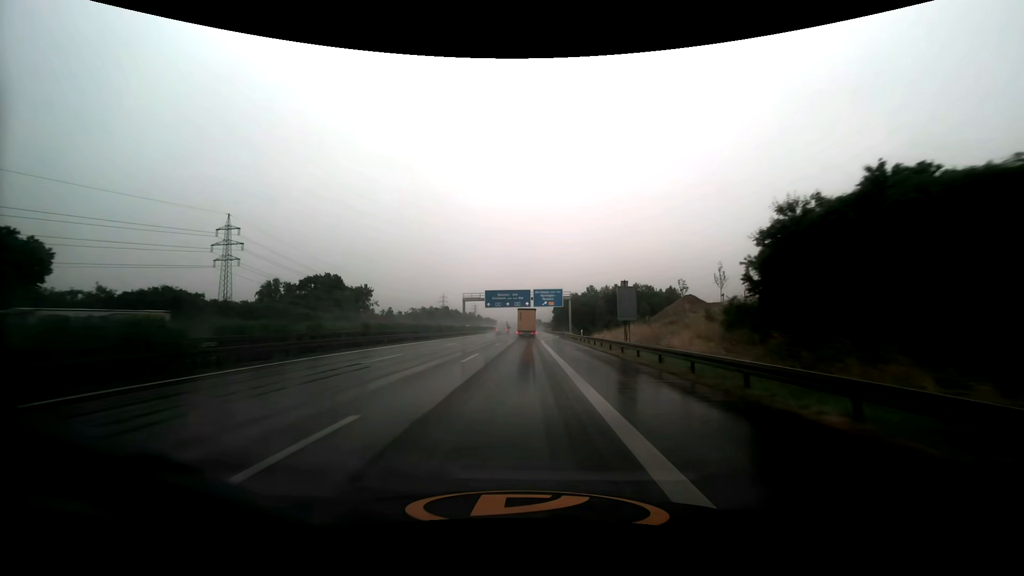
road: motorway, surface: asphalt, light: Day
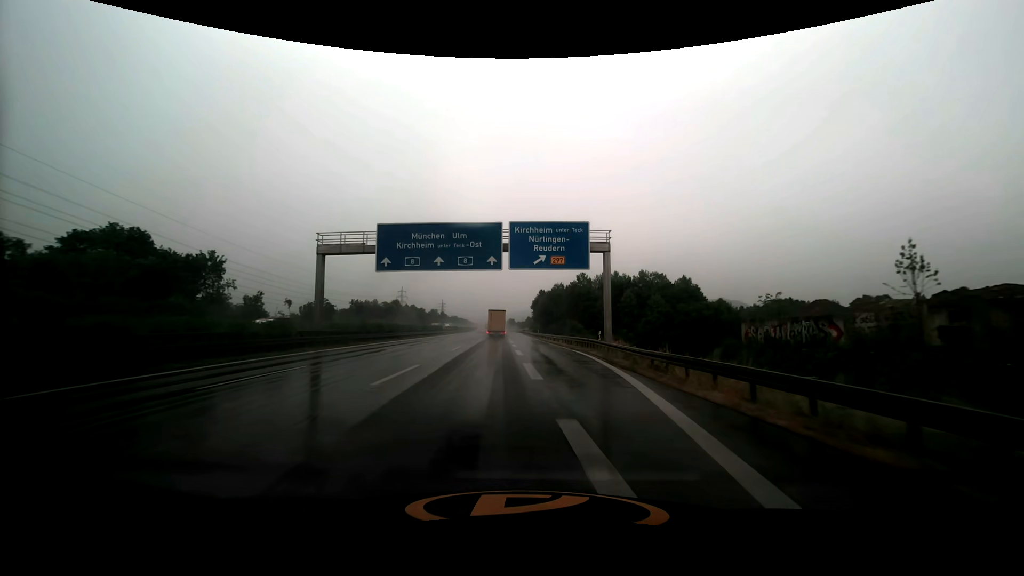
(+0.7, +62.0) m; +3°
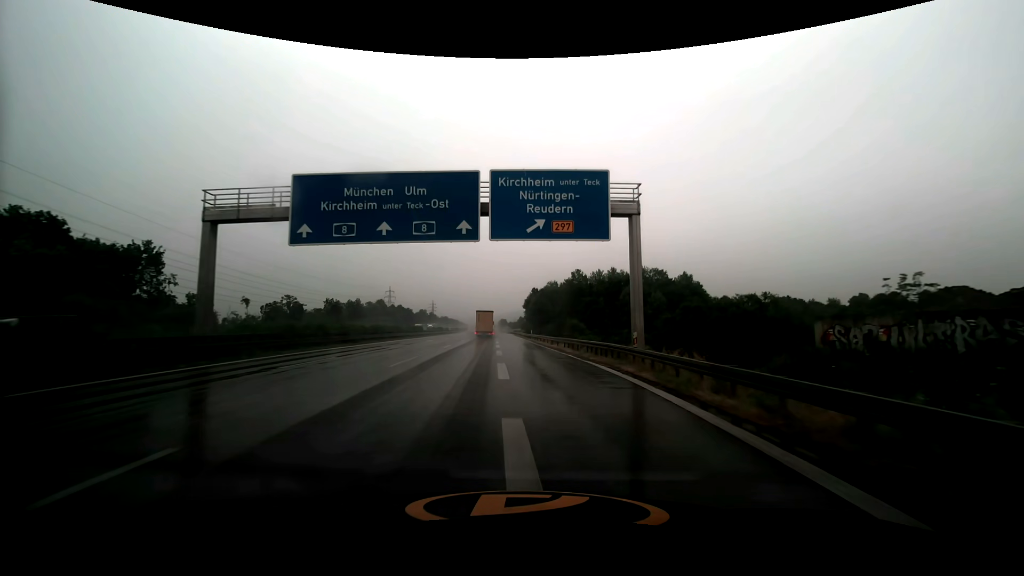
(+0.1, +11.9) m; +1°
(0, +10) (0, +20) (0, +30) (0, +40) (-1, +50) (-1, +60) (-2, +70) (-2, +80) (-3, +90) (-3, +100) m
